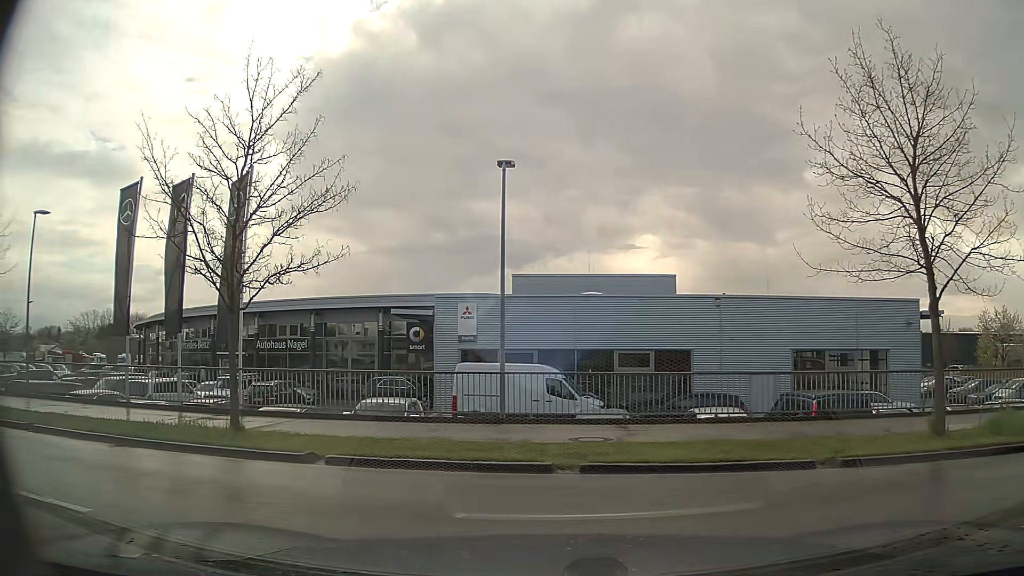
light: Day
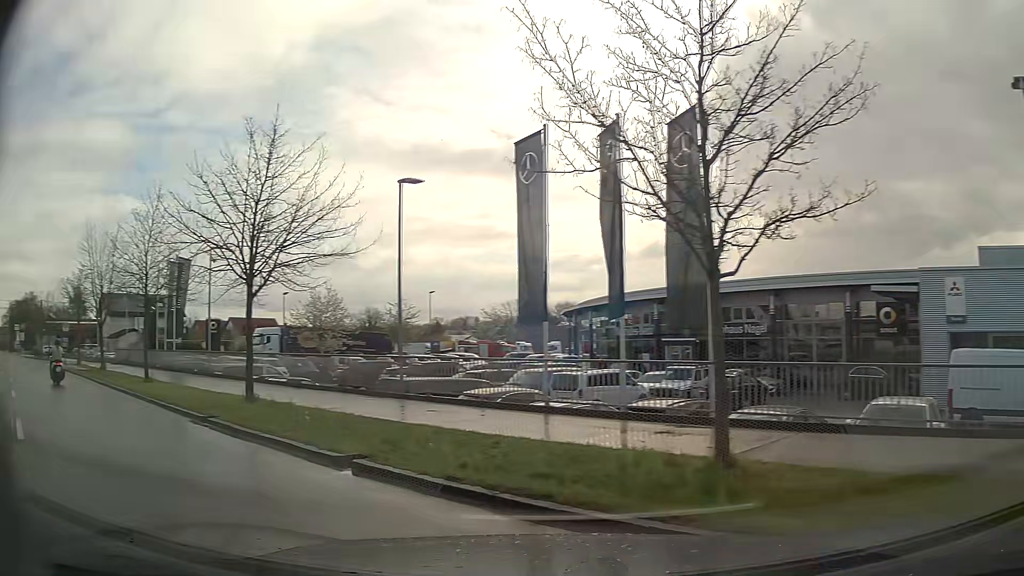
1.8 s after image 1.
(-1.6, +4.6) m; -38°
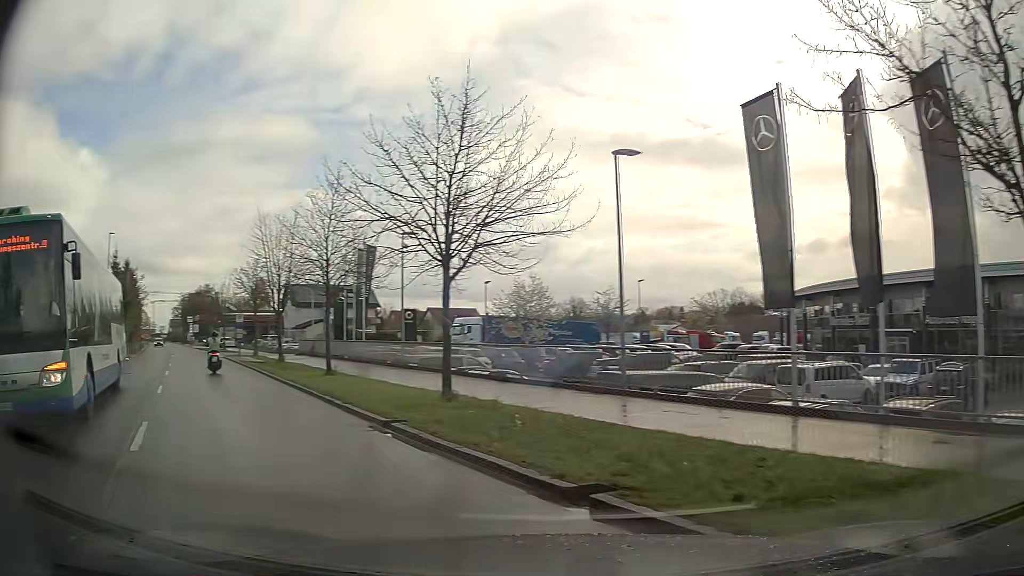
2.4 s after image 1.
(-0.3, +2.2) m; -17°
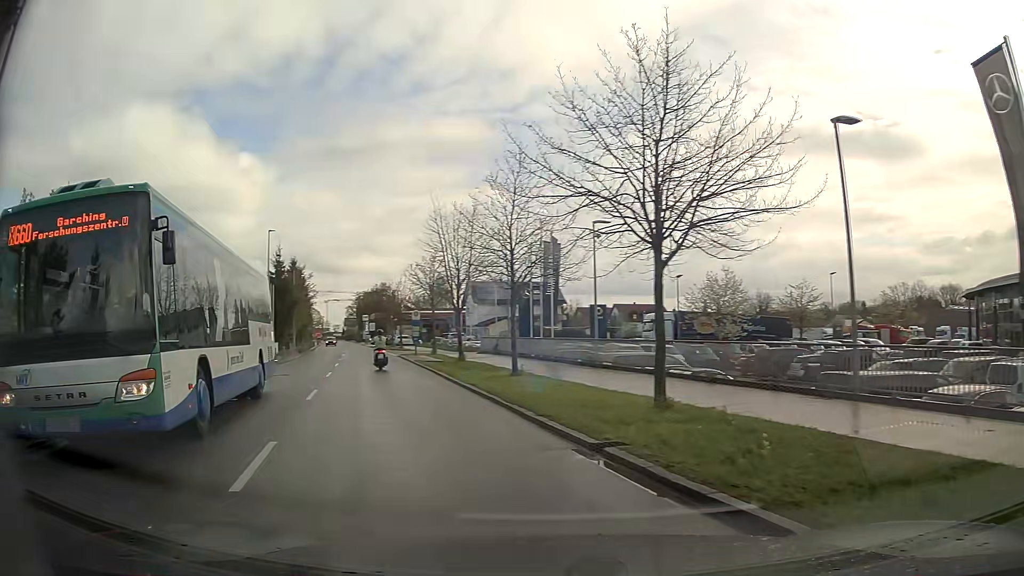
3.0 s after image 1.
(-0.4, +2.5) m; -17°
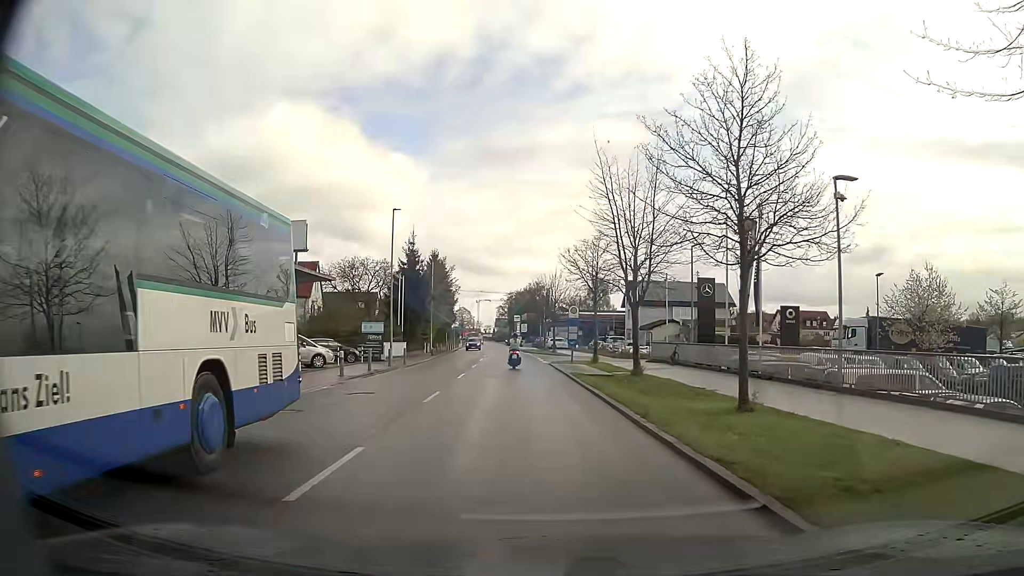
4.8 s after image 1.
(-1.4, +9.8) m; -12°
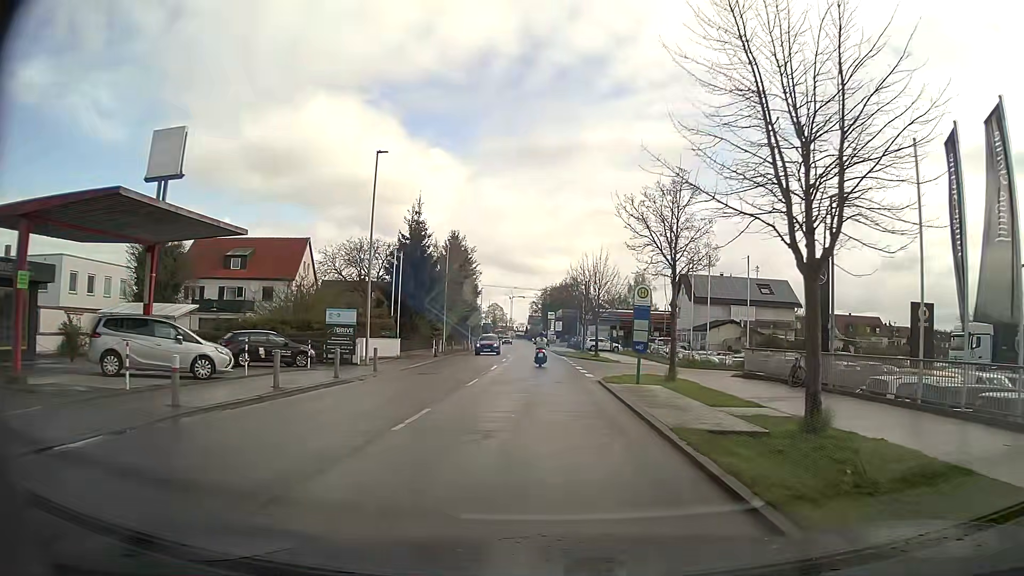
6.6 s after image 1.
(-0.3, +14.3) m; -3°
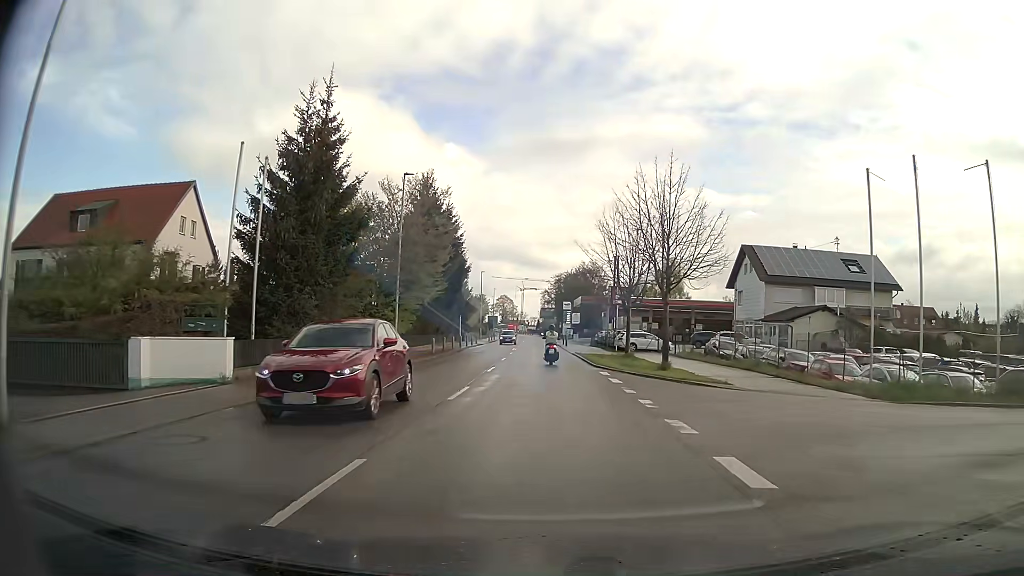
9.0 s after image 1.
(-0.3, +24.1) m; -1°
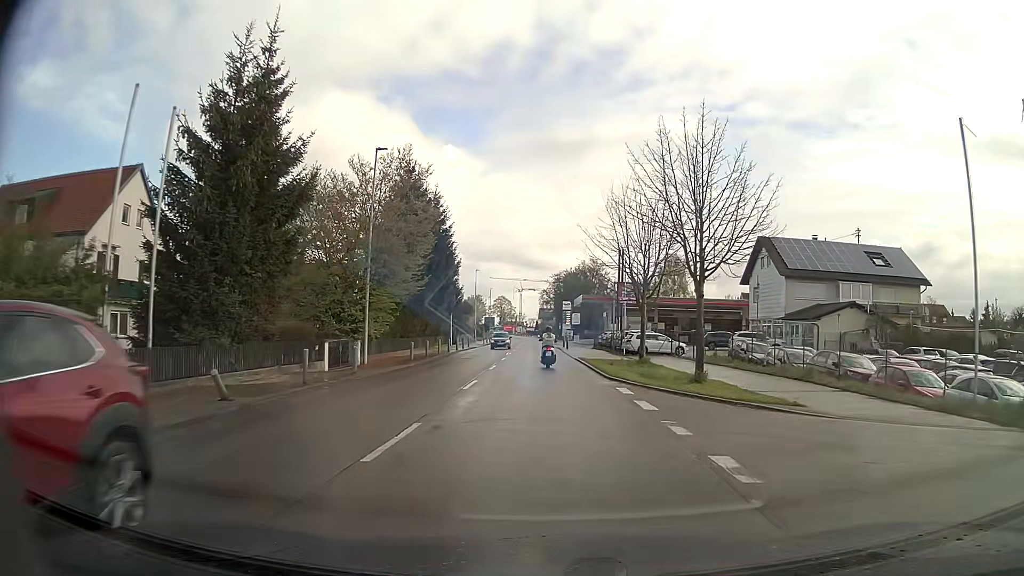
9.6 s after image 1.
(0.0, +5.9) m; 0°
